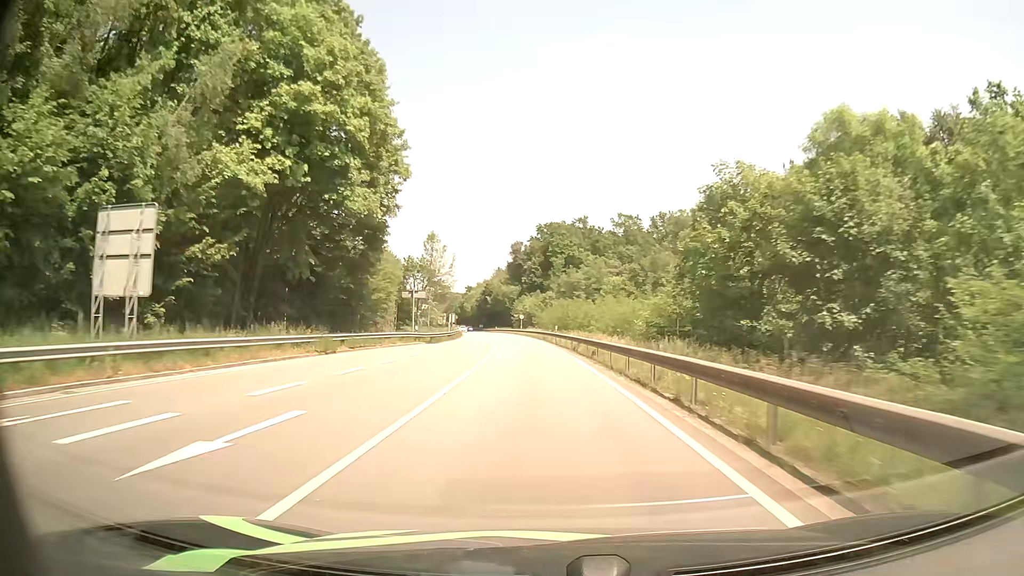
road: primary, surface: asphalt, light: Day
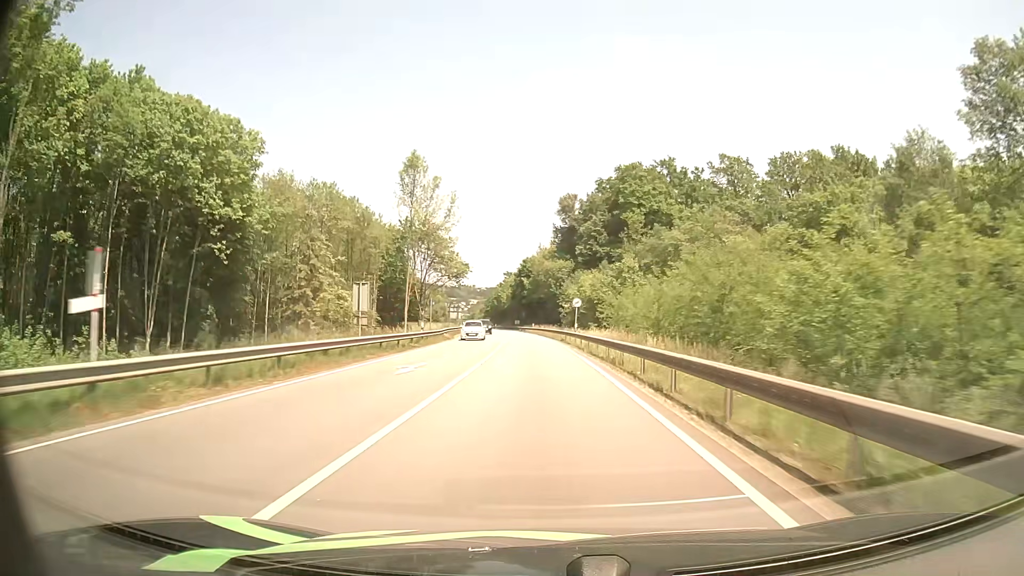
(-2.7, +58.3) m; -4°
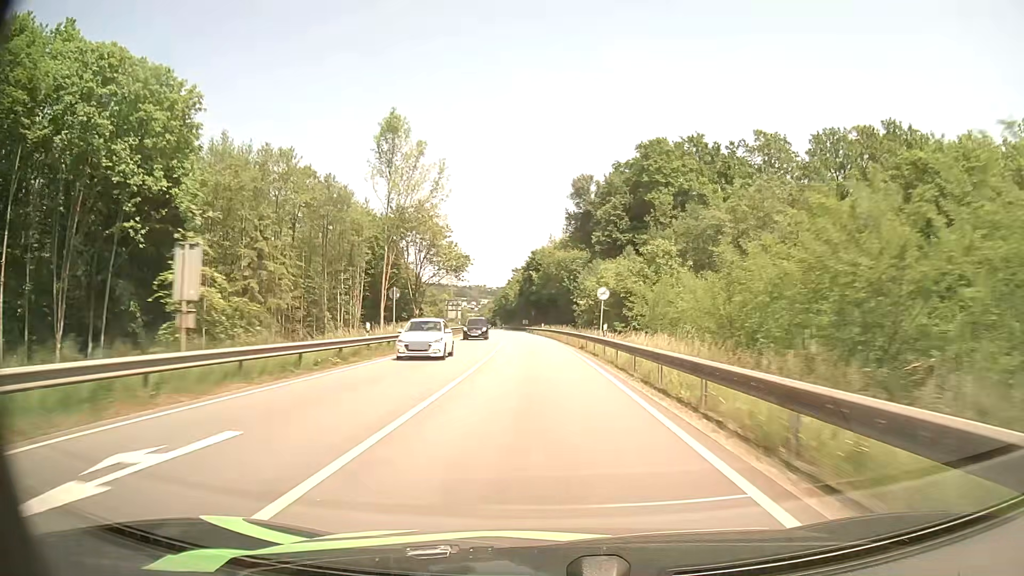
(-0.1, +14.5) m; -1°
(0, +10) (0, +20) (0, +30) (-1, +40) (-1, +50) (-2, +60) (-3, +70) (-4, +80) (-5, +90) (-6, +100) m
